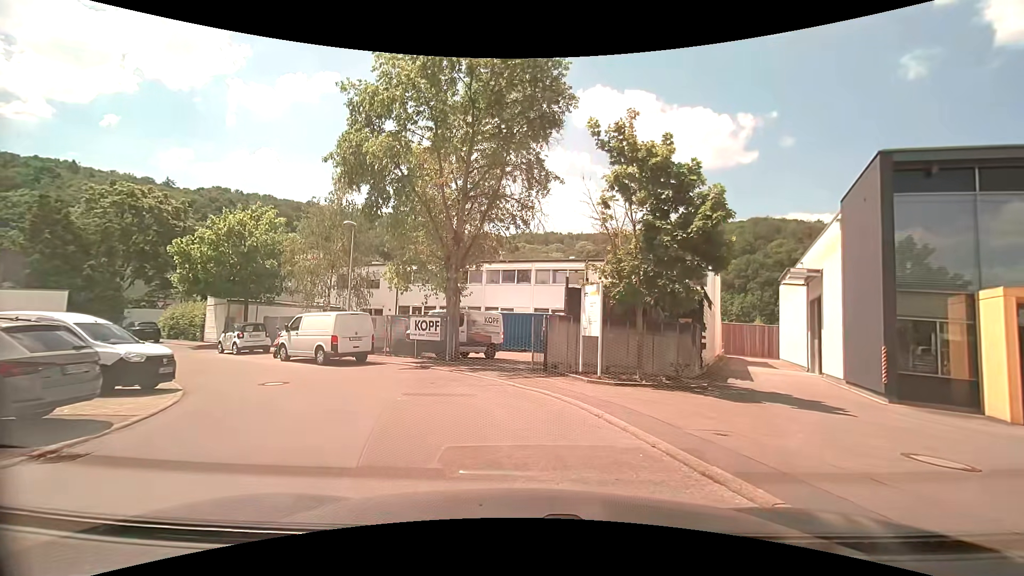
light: Day
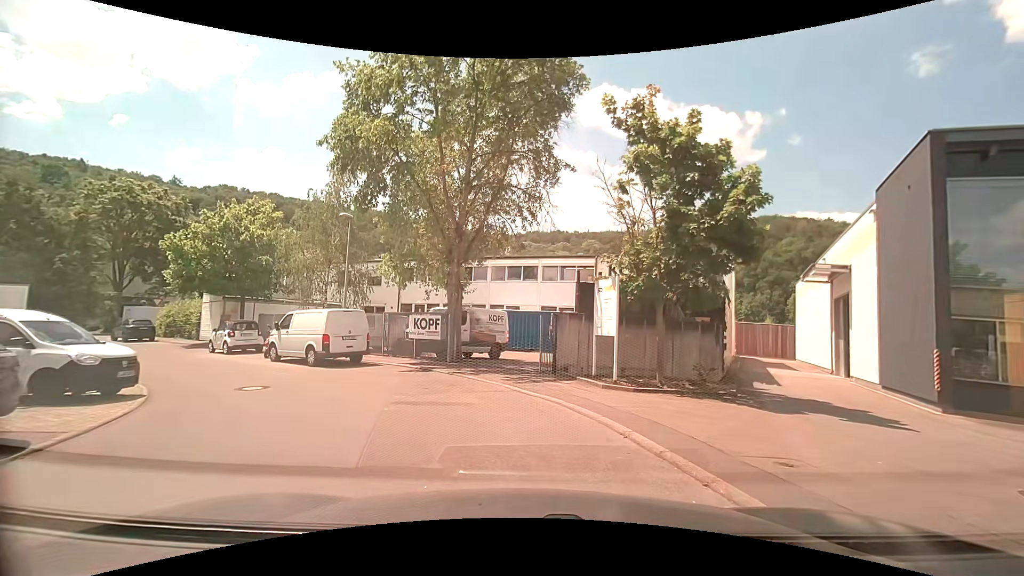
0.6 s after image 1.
(0.0, +1.5) m; -1°
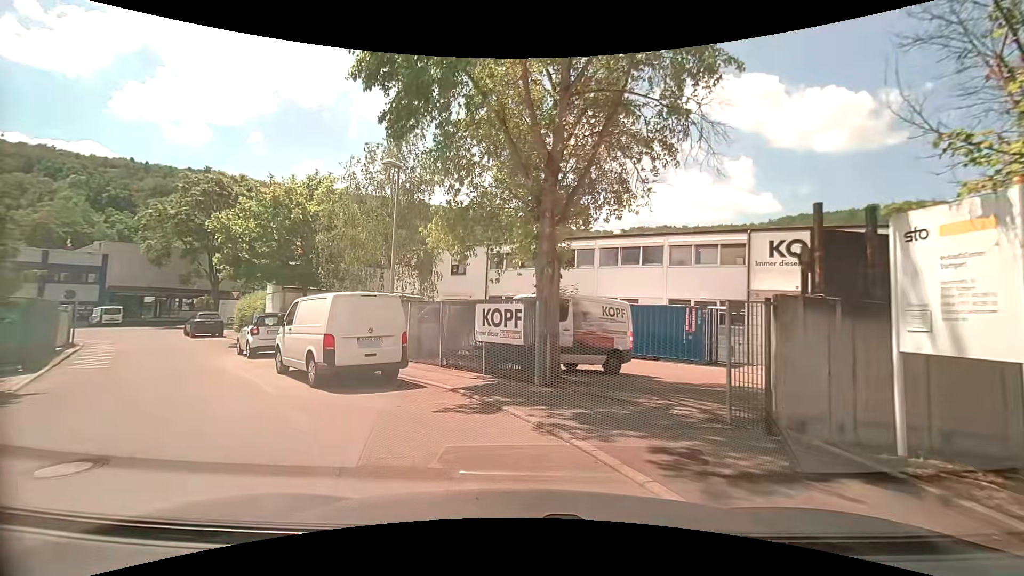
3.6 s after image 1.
(-0.7, +7.8) m; -14°
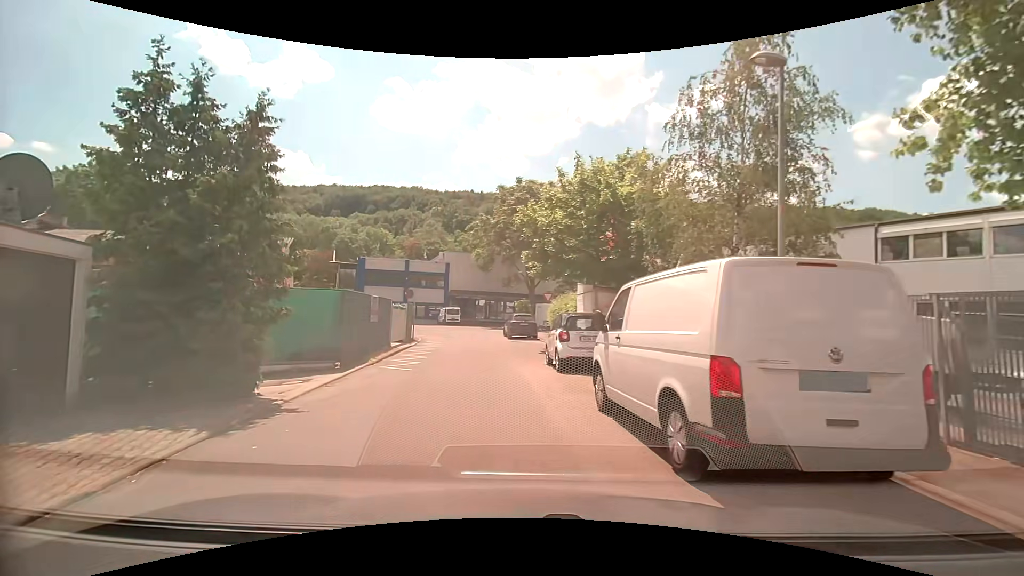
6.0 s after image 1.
(-1.8, +6.1) m; -36°
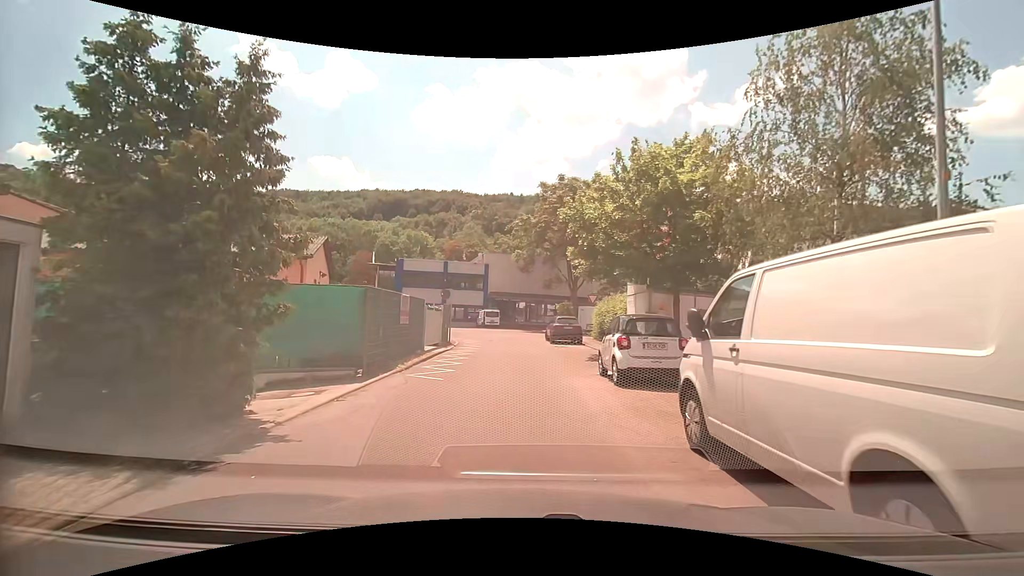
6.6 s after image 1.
(0.0, +2.1) m; -2°
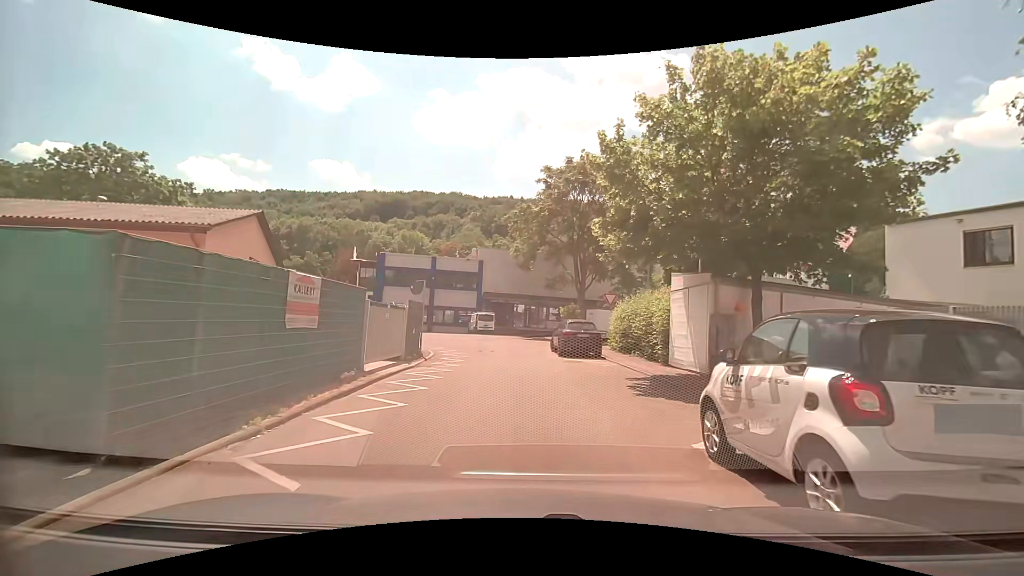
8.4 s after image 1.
(-0.1, +7.6) m; 0°
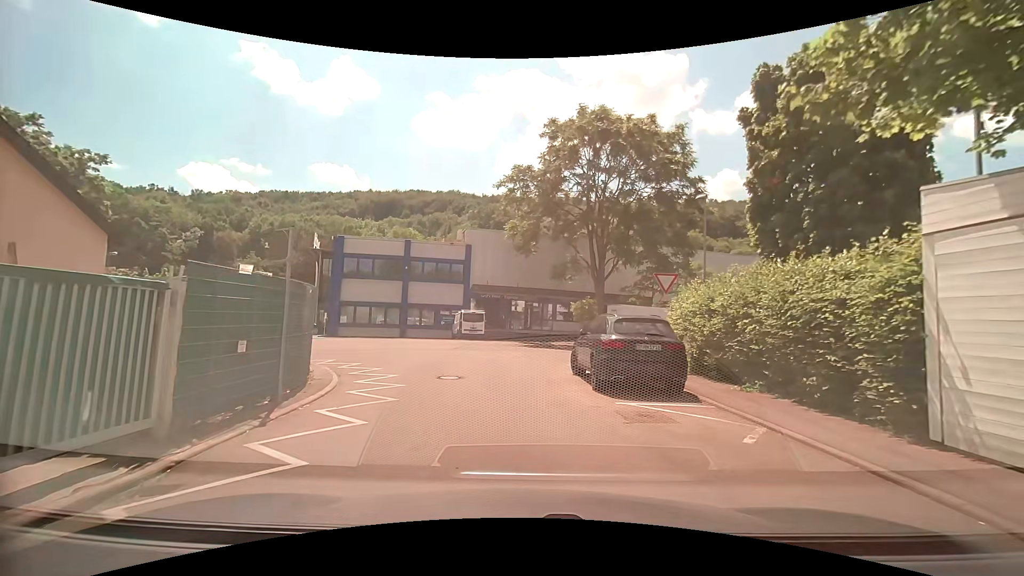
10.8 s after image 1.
(0.0, +11.3) m; -1°
